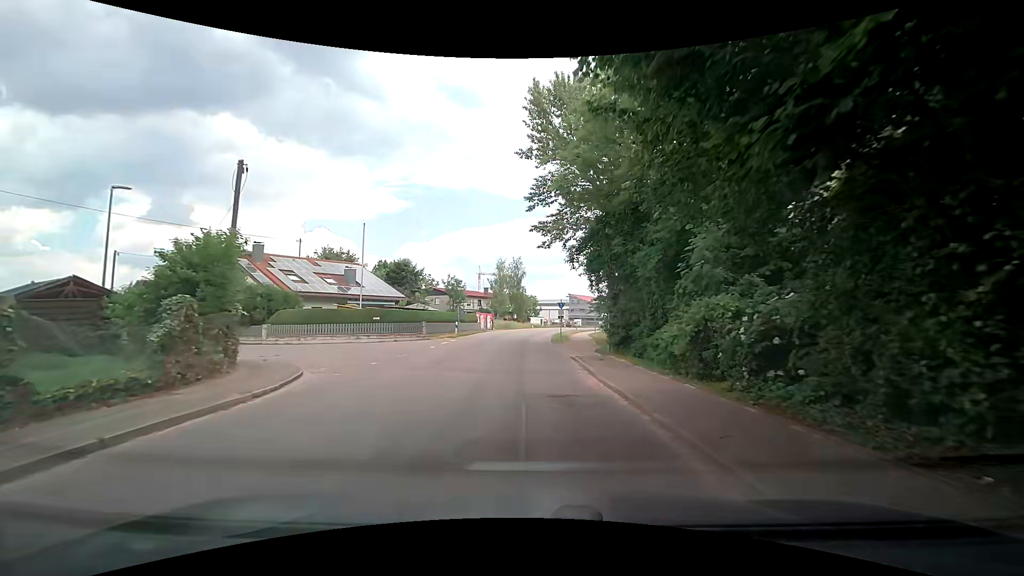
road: tertiary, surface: asphalt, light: Day
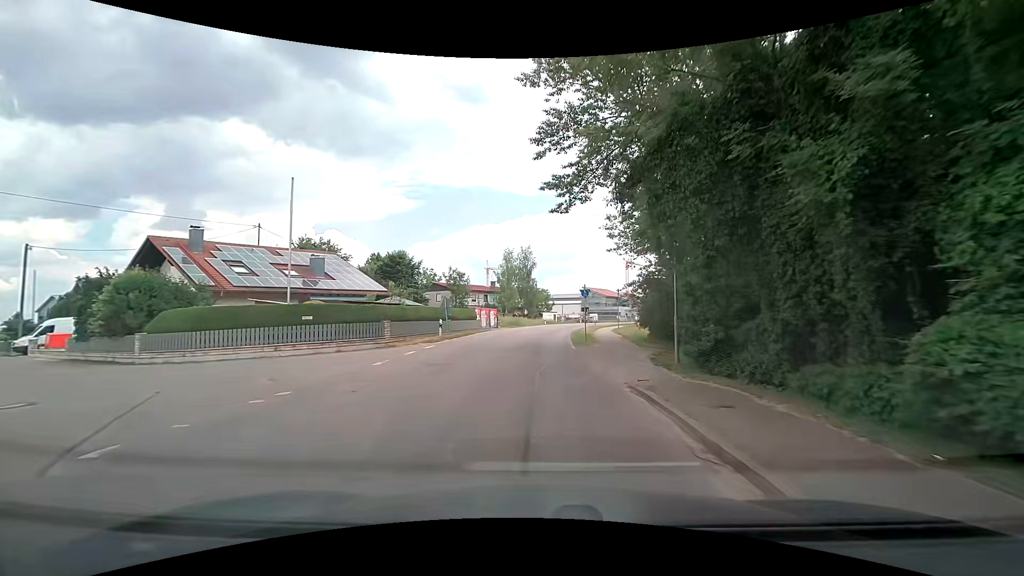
(+0.1, +10.4) m; 0°
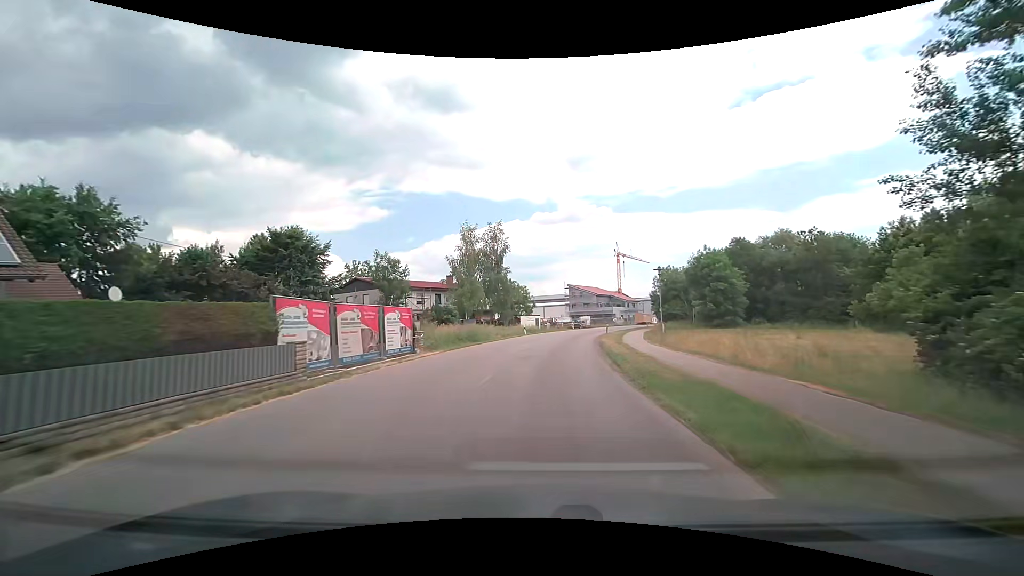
(0.0, +29.8) m; +2°
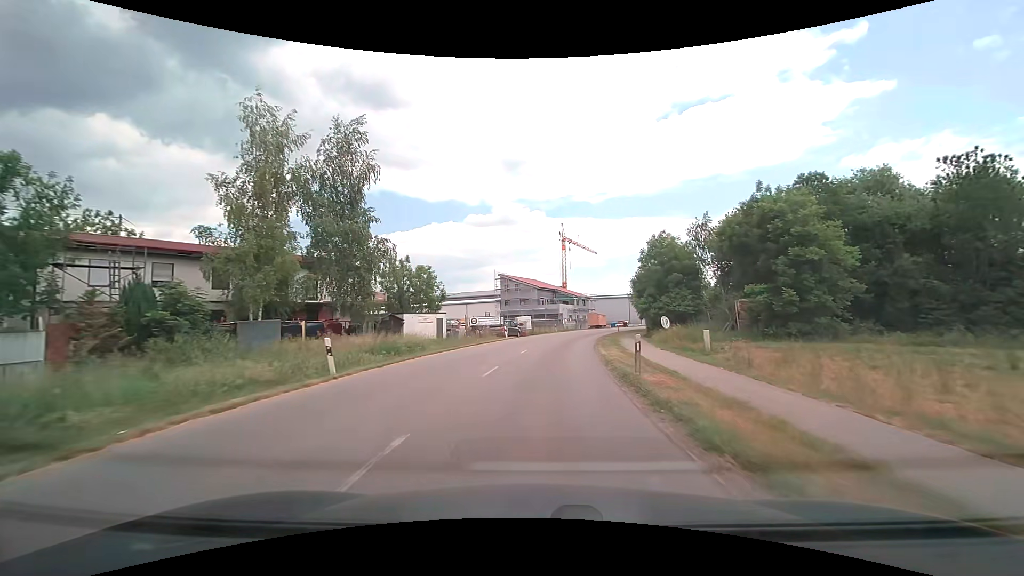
(+2.3, +34.8) m; +8°
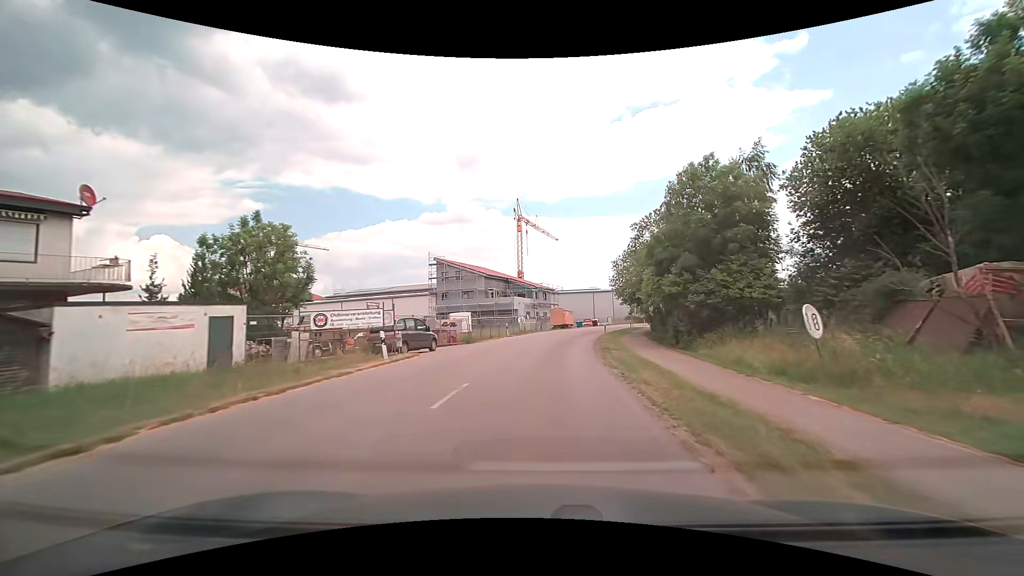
(+1.0, +23.1) m; +5°
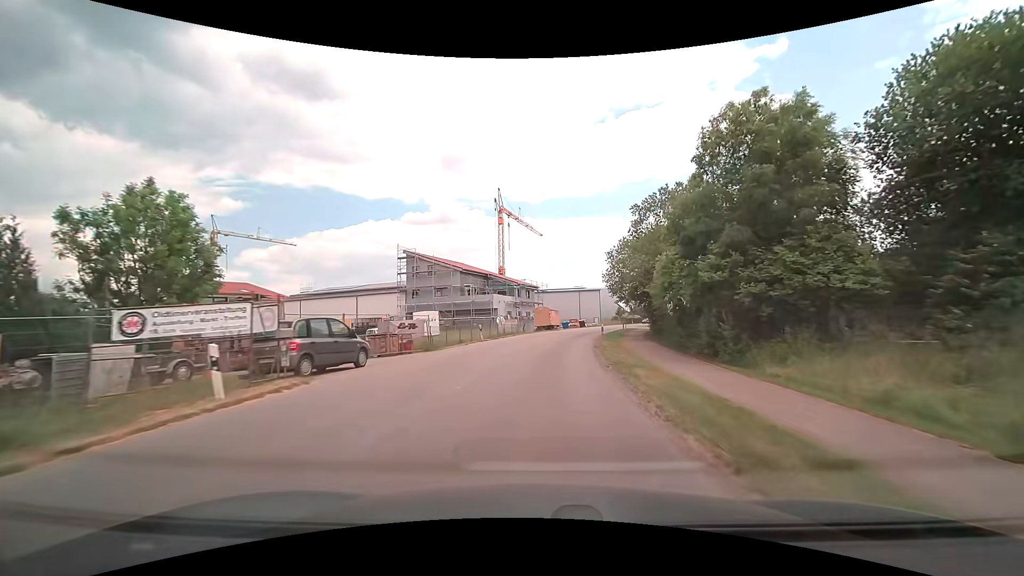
(+0.1, +7.9) m; +2°
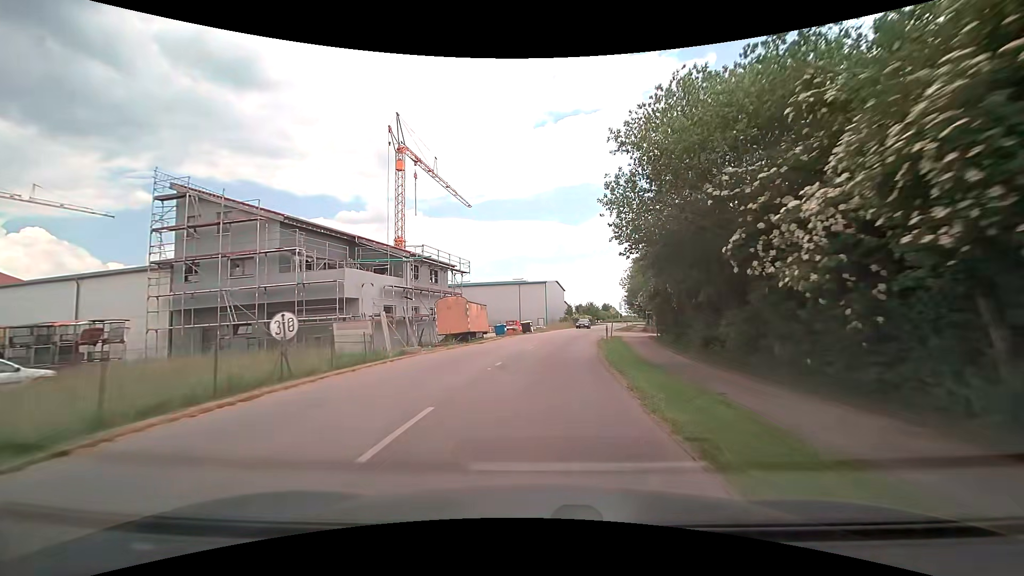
(+1.9, +31.6) m; +6°
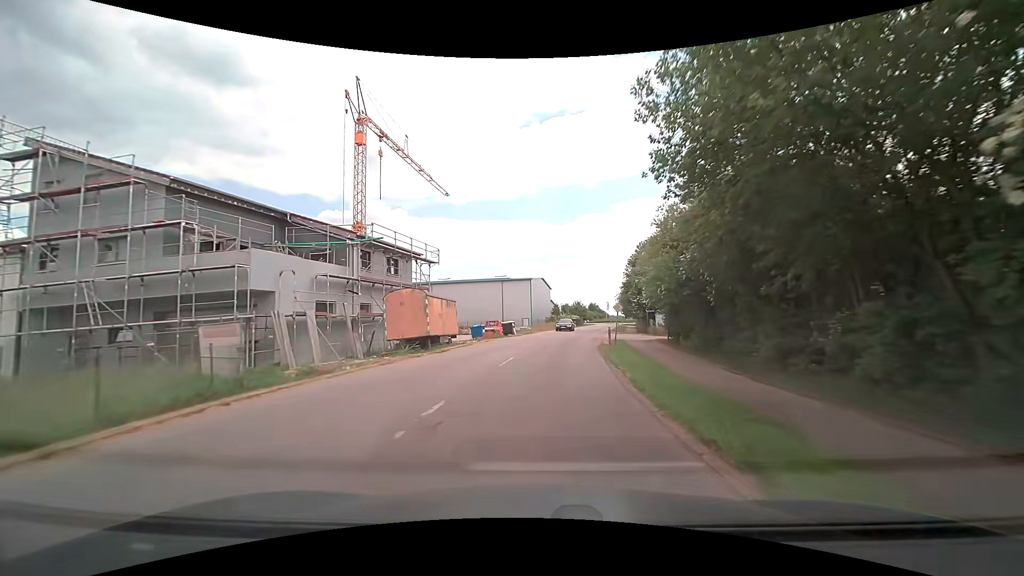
(+0.2, +7.9) m; +3°
(0, +10) (+1, +20) (+2, +30) (+3, +40) (+5, +50) (+7, +60) (+9, +69) (+10, +79) (+12, +89) (+14, +99) m
